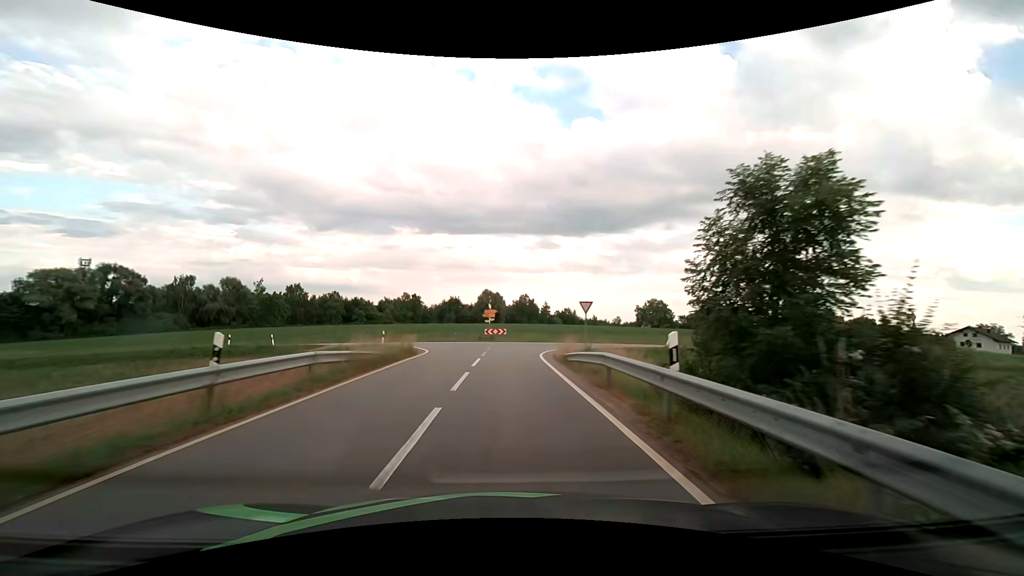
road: tertiary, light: Day
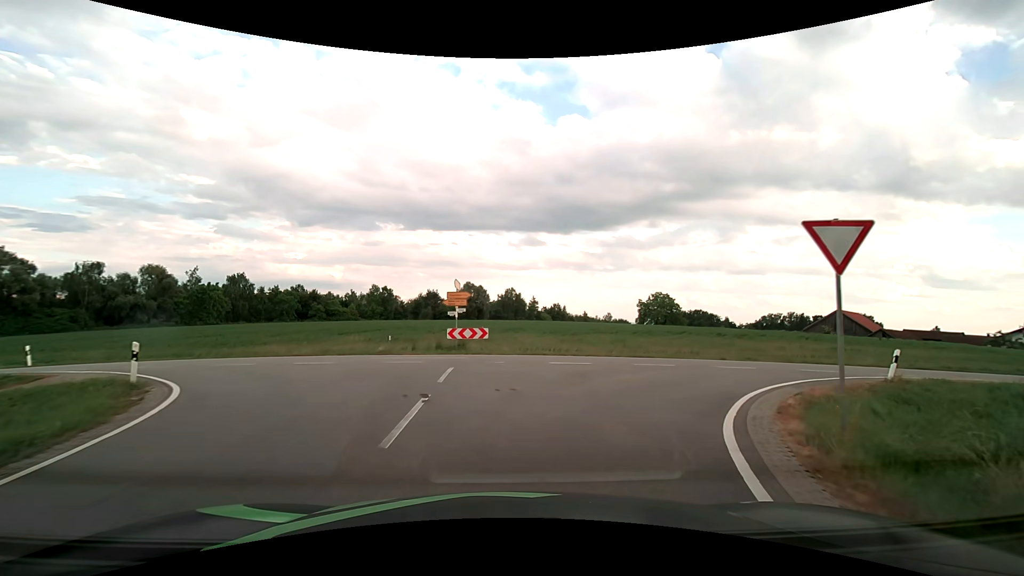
(0.0, +22.3) m; +2°
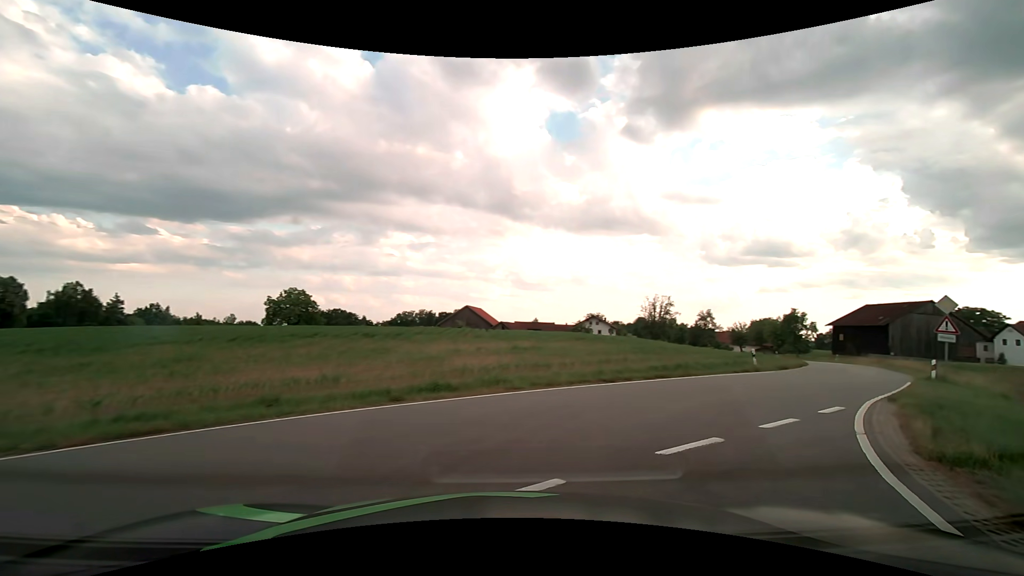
(+4.1, +14.8) m; +39°
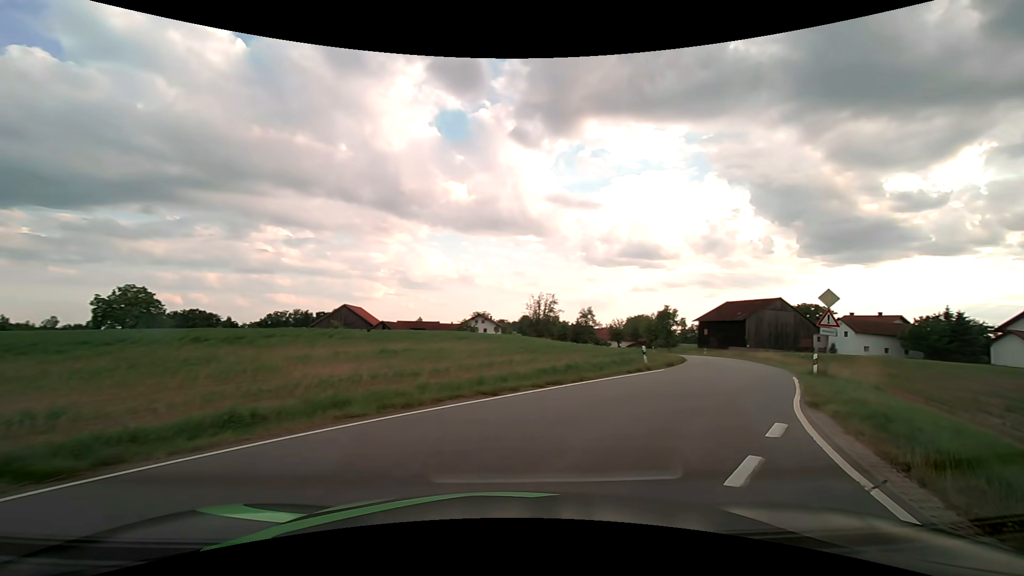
(+0.4, +3.6) m; +13°
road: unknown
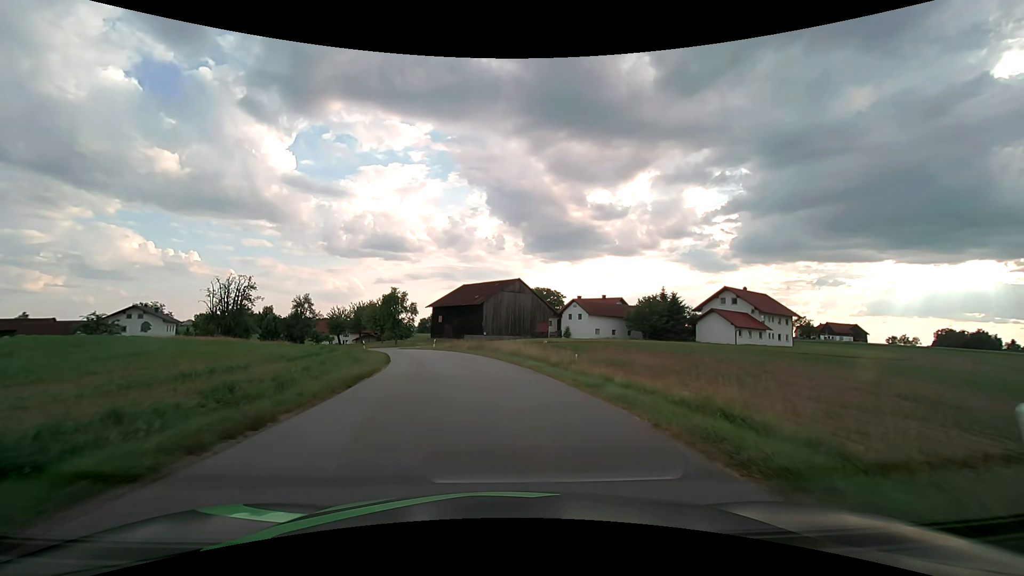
(+8.4, +20.5) m; +29°
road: tertiary
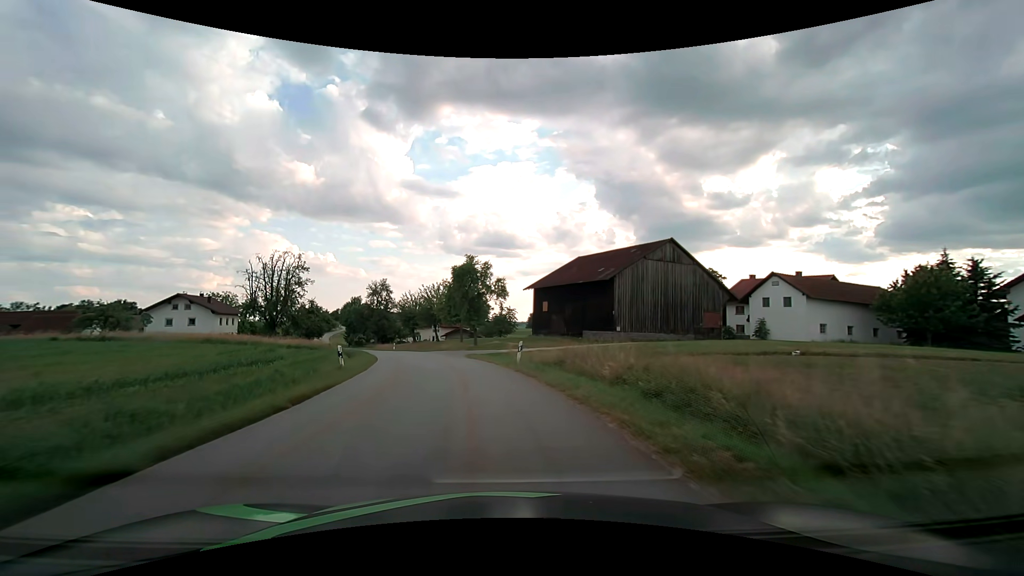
(-3.0, +32.0) m; -12°
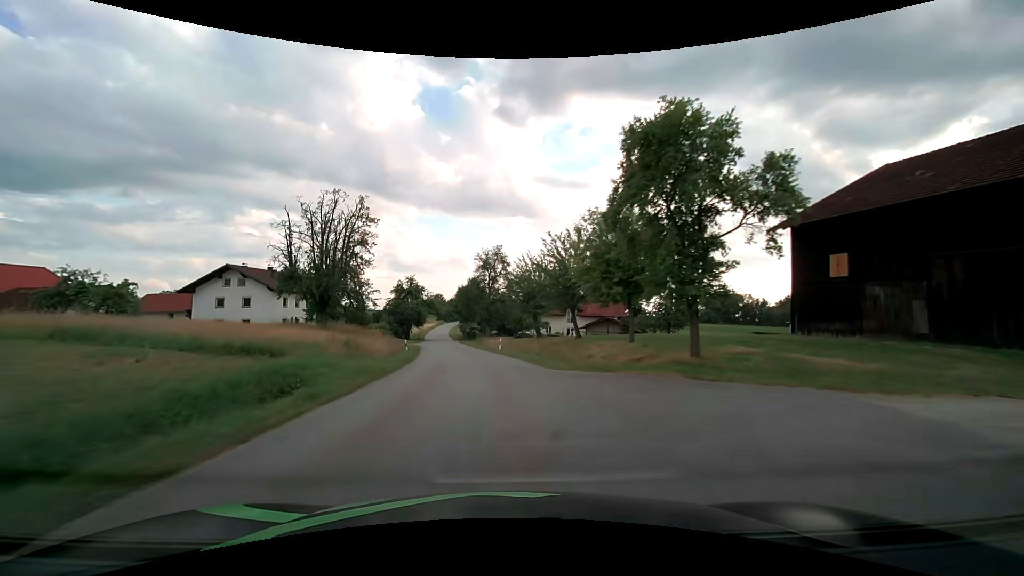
(-4.6, +32.7) m; -15°
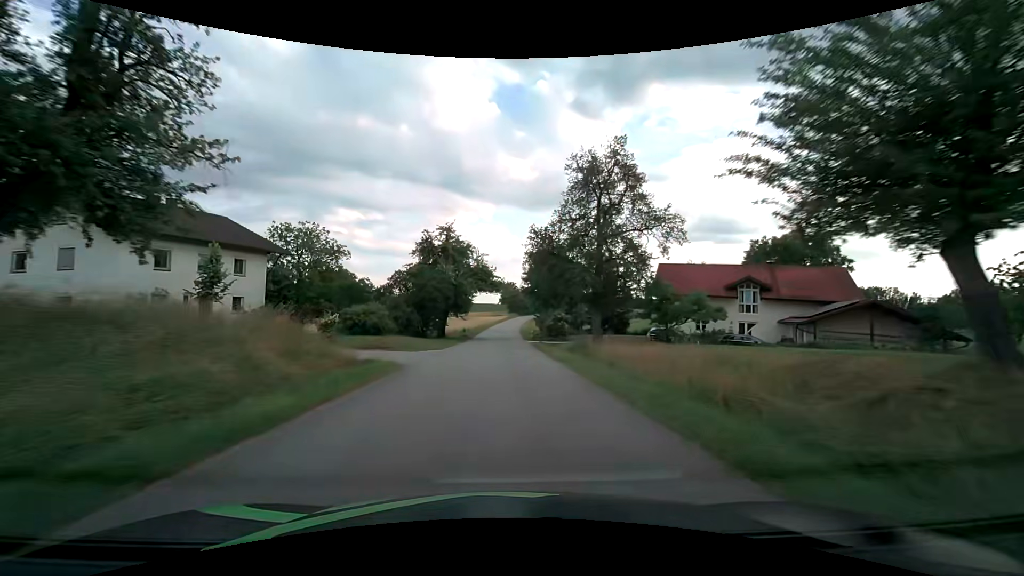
(-3.4, +38.7) m; -8°
(0, +10) (0, +20) (0, +30) (0, +40) (0, +50) (-1, +60) (0, +70) (0, +80) (0, +90) (0, +100) m
